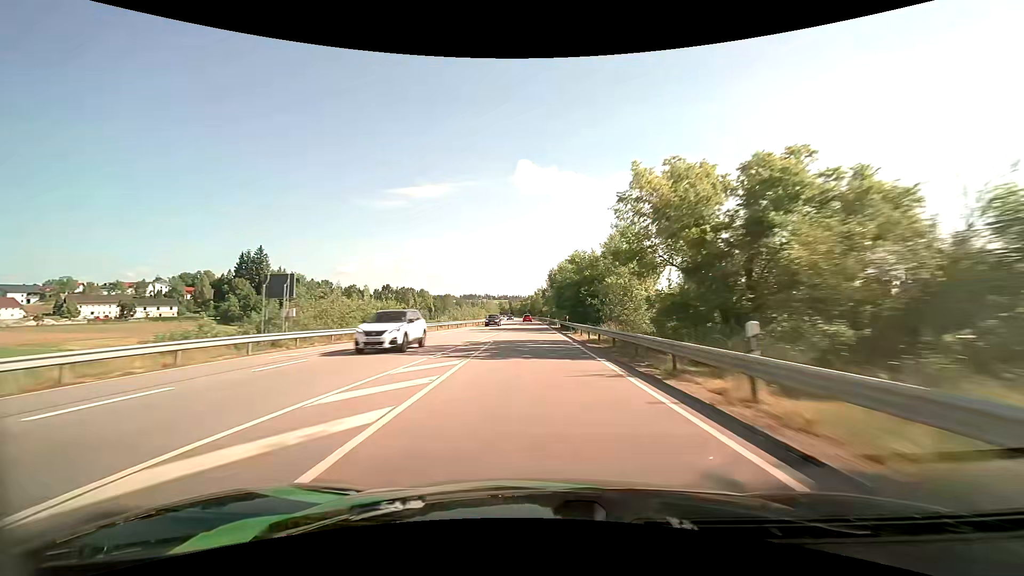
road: primary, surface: asphalt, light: Day
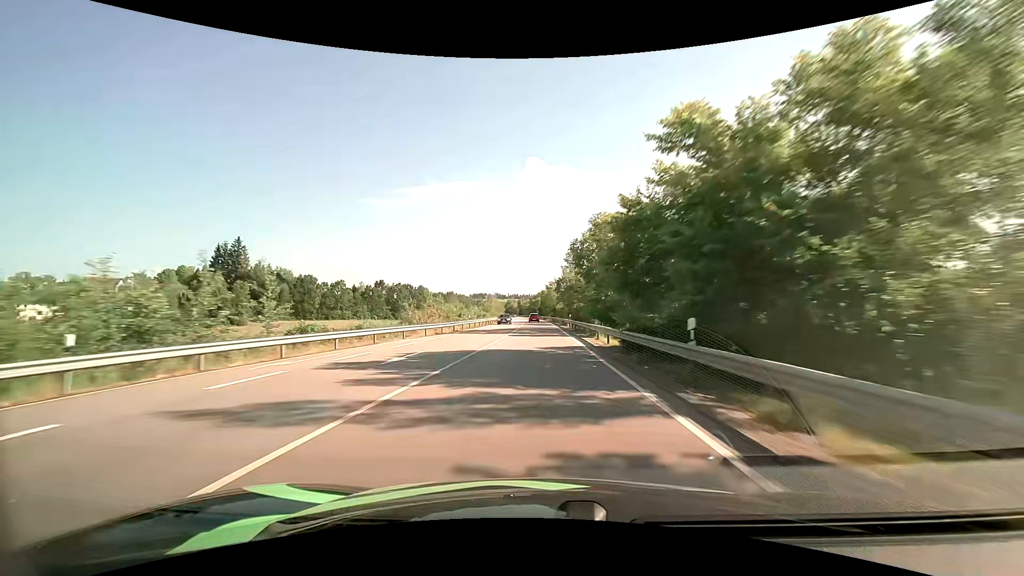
(-0.4, +33.6) m; -1°
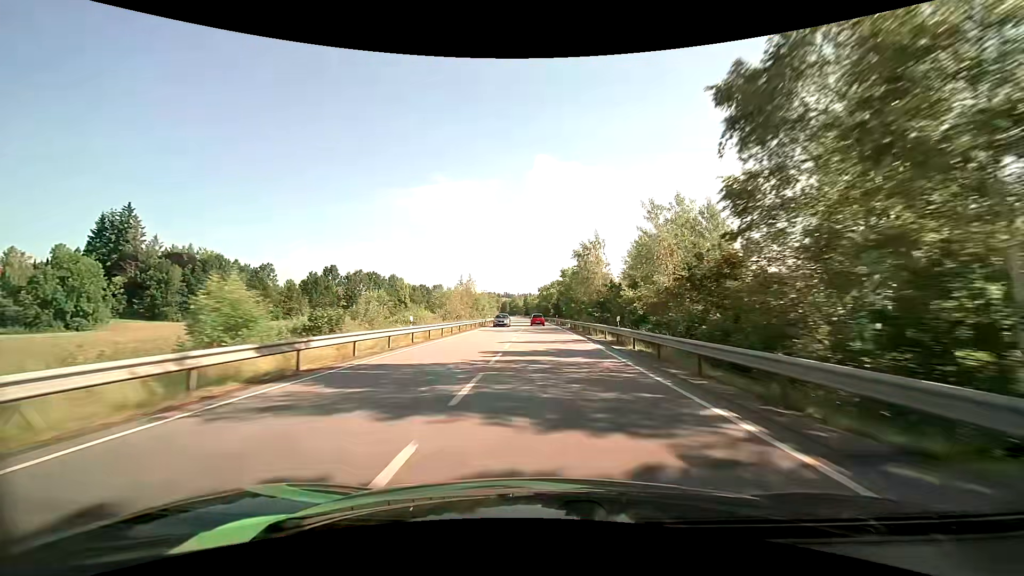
(-1.2, +77.7) m; -1°
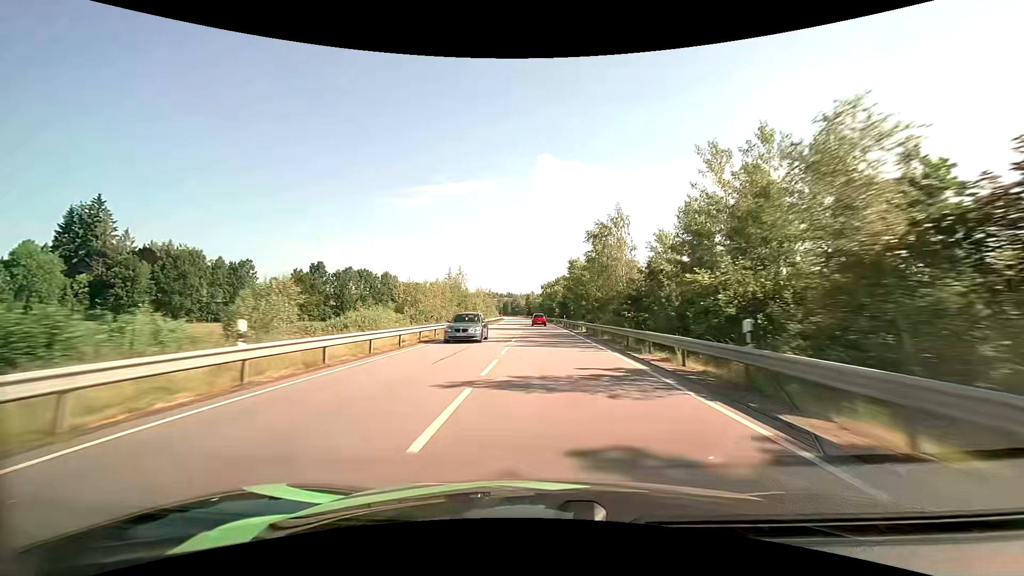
(0.0, +14.5) m; 0°
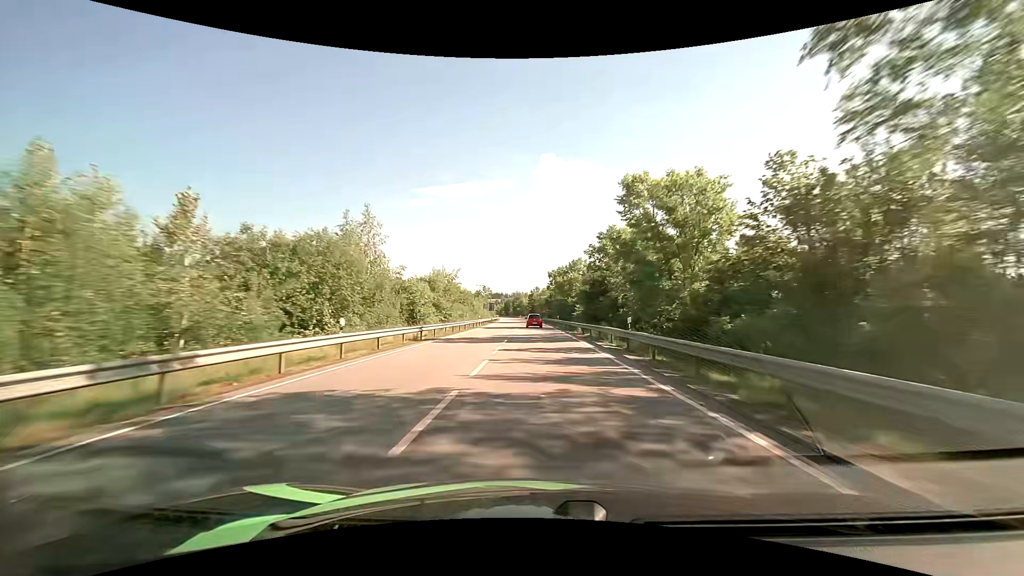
(-0.1, +42.1) m; -1°
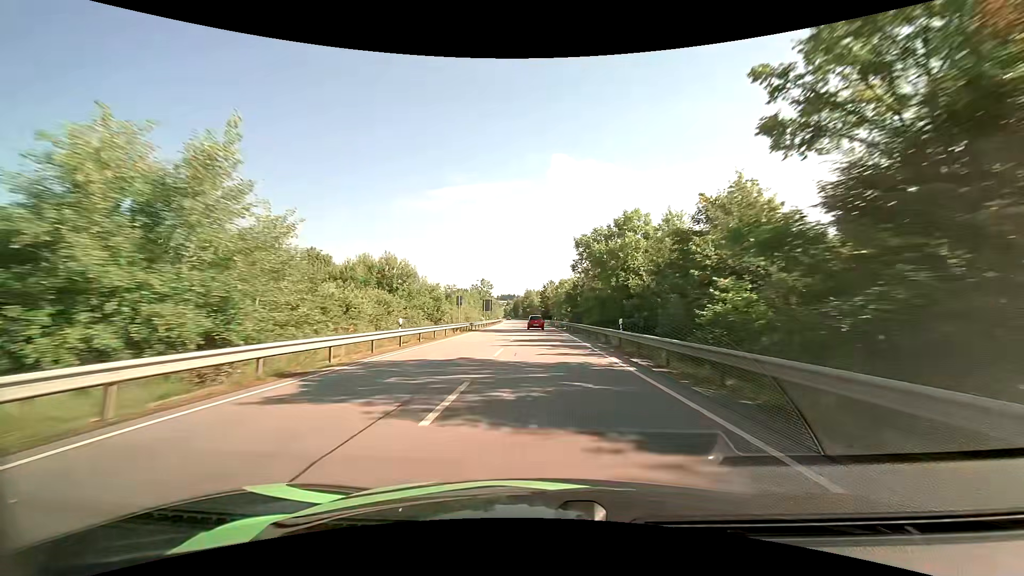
(-0.6, +41.5) m; -2°
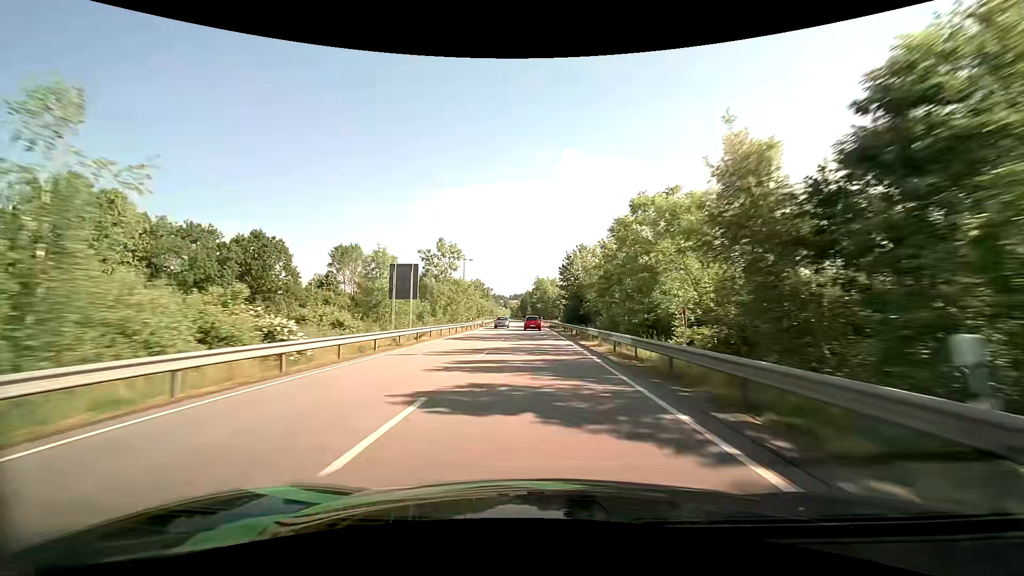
(-0.8, +70.7) m; -2°
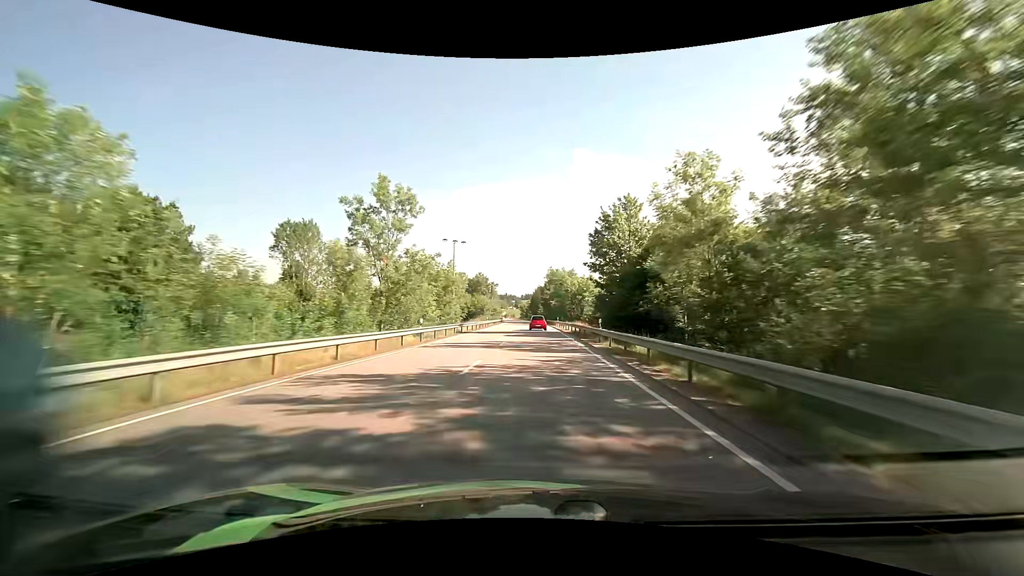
(-0.4, +29.0) m; -1°
(0, +10) (0, +20) (0, +30) (0, +40) (0, +50) (-1, +60) (-1, +70) (-1, +80) (-1, +90) (-2, +100) m
